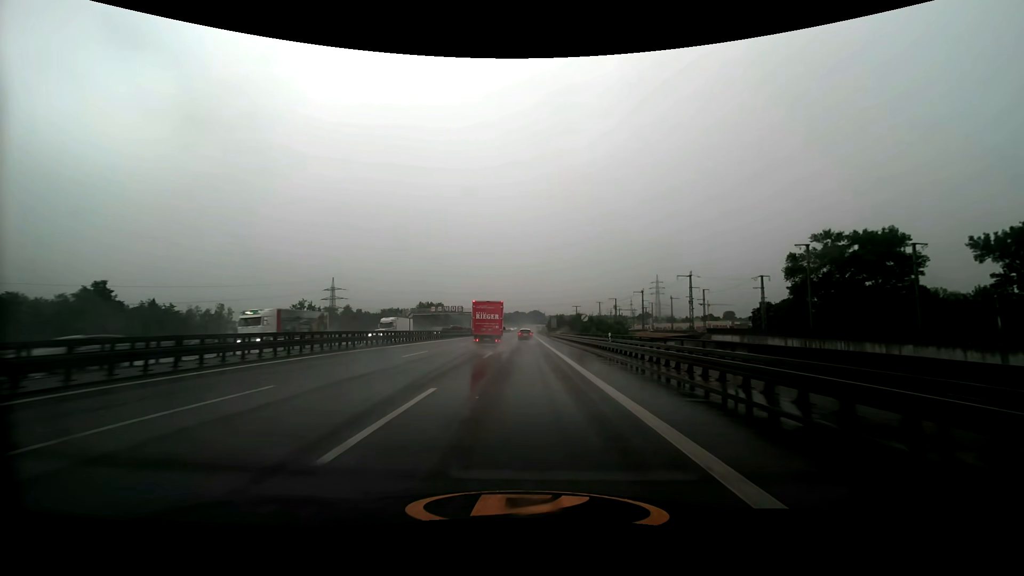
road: motorway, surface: asphalt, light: Day
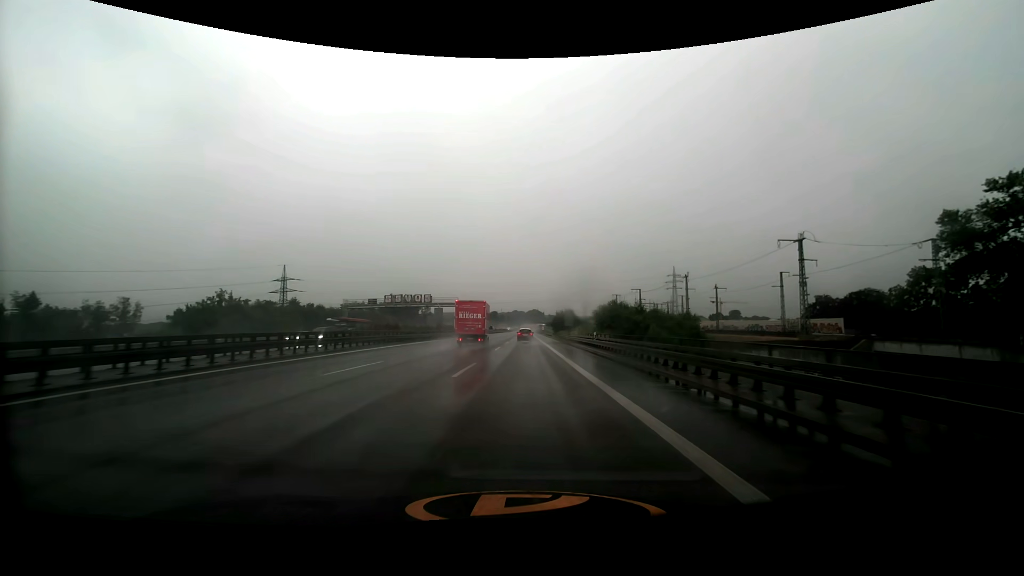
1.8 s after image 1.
(0.0, +45.1) m; 0°
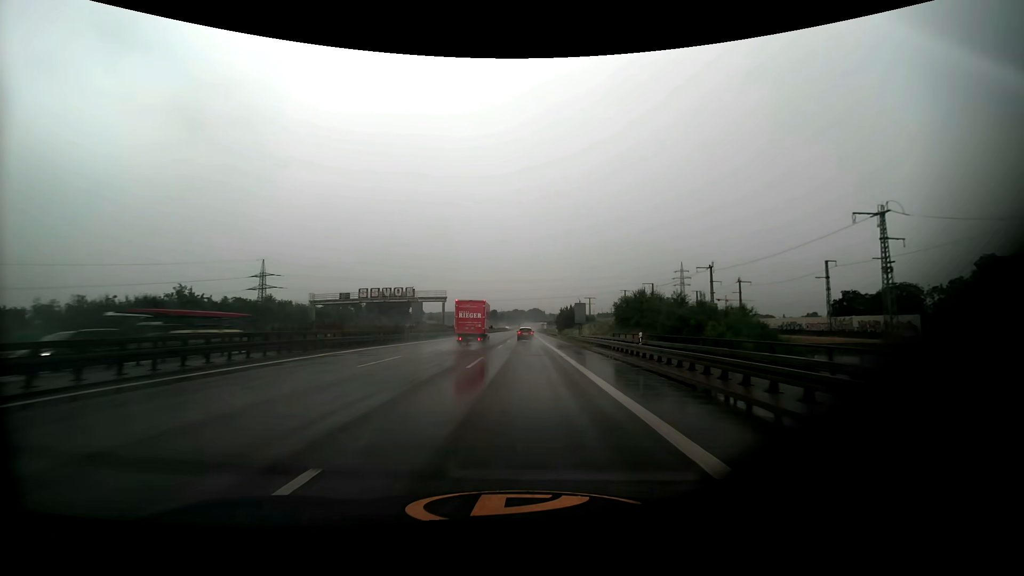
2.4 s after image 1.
(0.0, +15.0) m; 0°
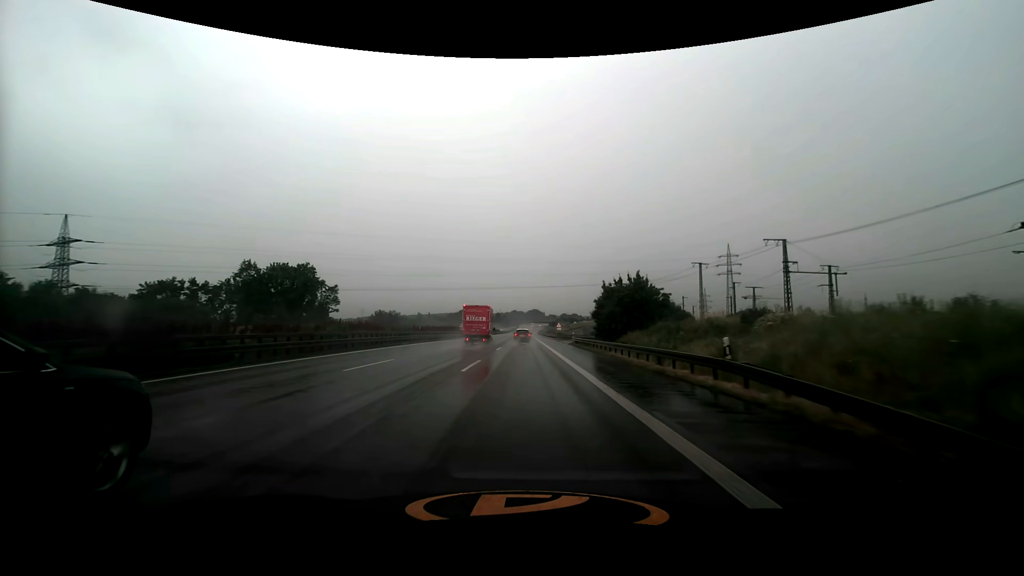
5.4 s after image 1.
(0.0, +72.7) m; 0°
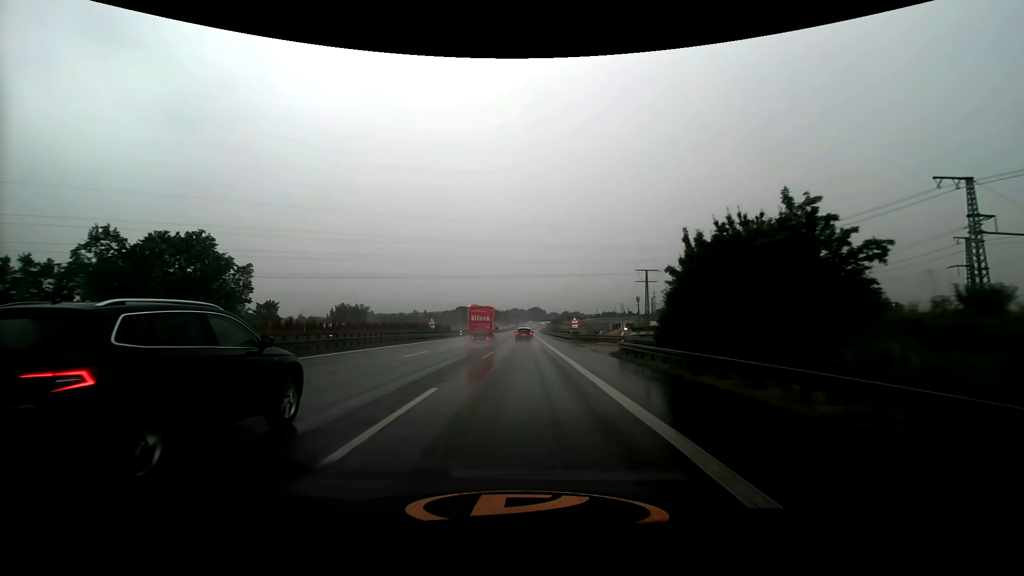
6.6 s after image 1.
(0.0, +28.7) m; 0°
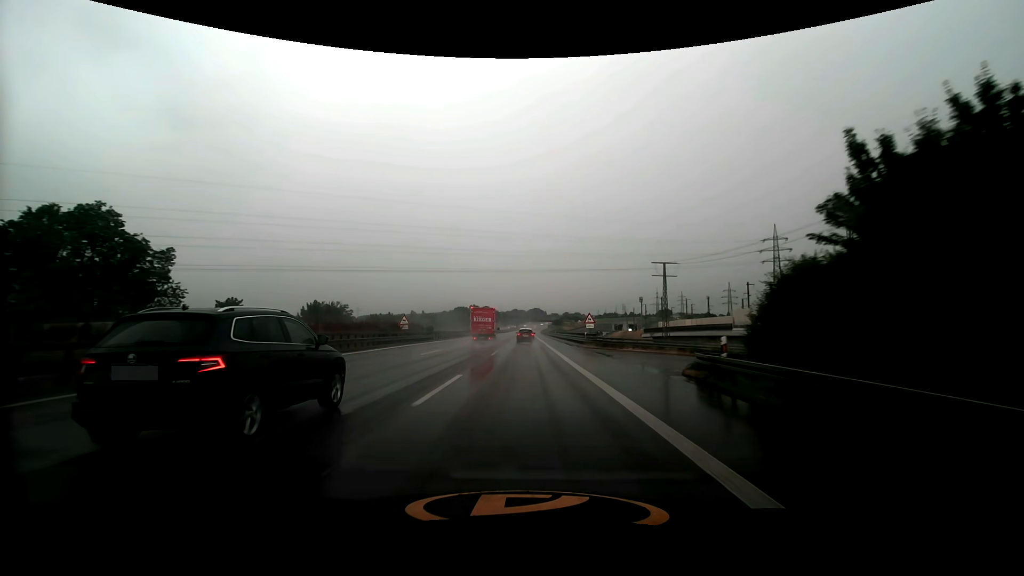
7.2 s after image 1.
(0.0, +14.2) m; 0°
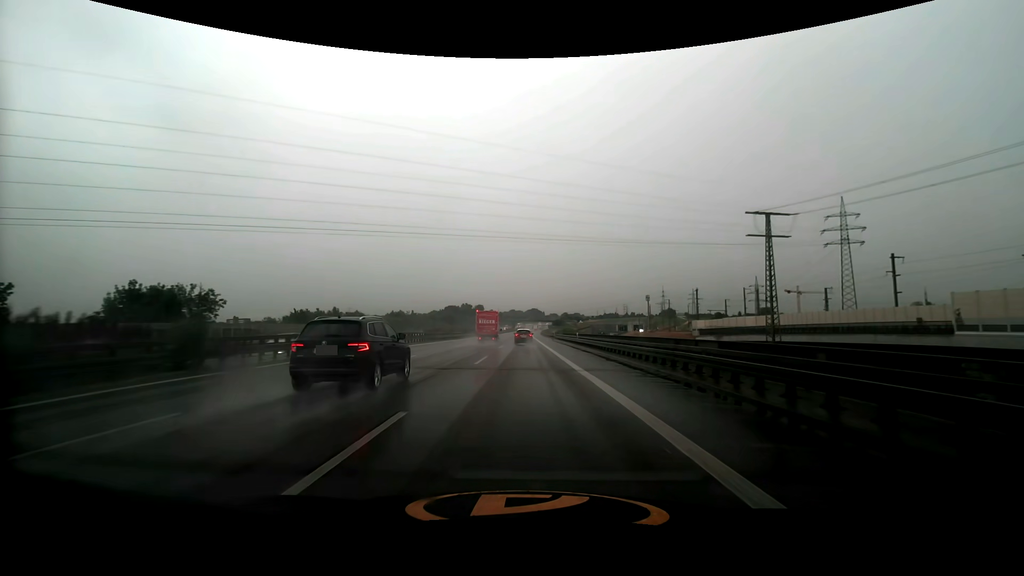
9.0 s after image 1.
(0.0, +42.8) m; 0°
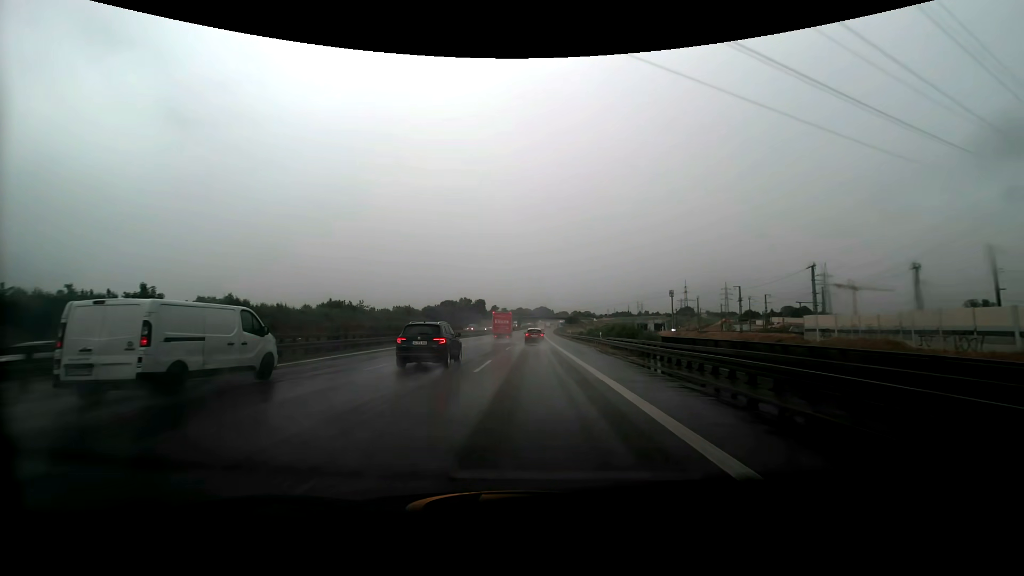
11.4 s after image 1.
(-0.3, +58.0) m; -1°
(0, +10) (0, +20) (0, +30) (-1, +40) (-1, +50) (-1, +60) (-1, +70) (-2, +80) (-2, +90) (-2, +100) m
